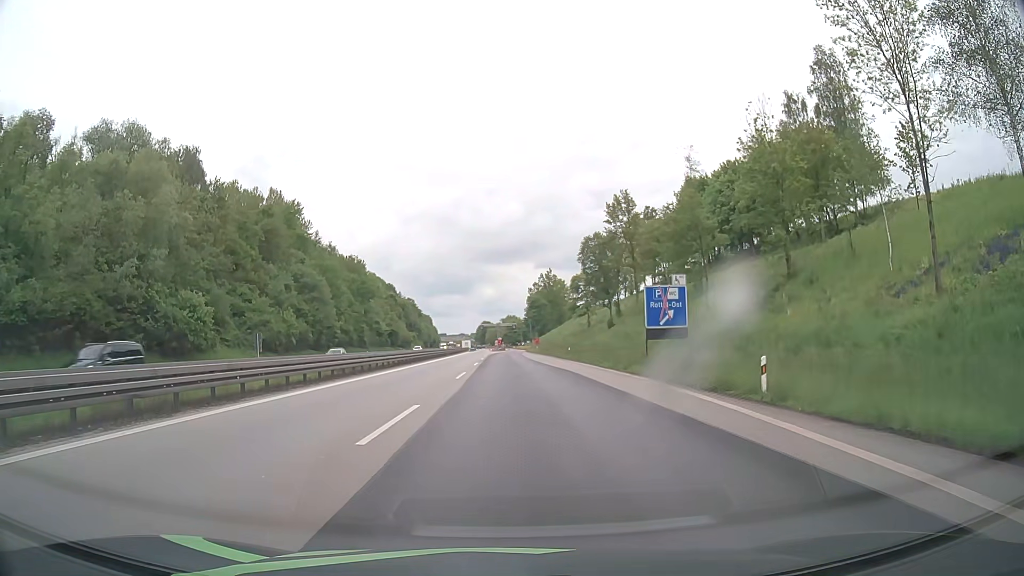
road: motorway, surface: asphalt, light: Day
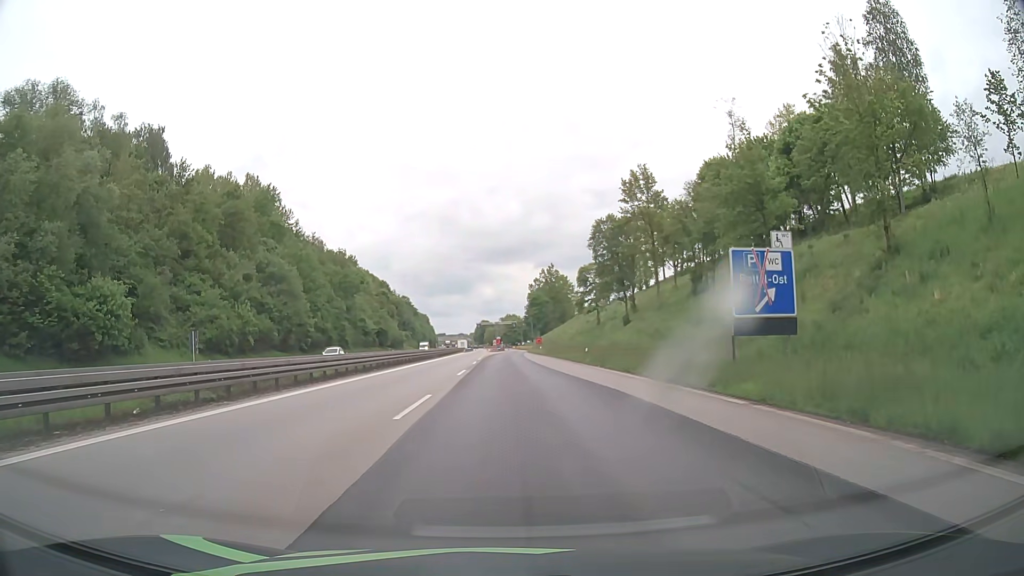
(0.0, +14.9) m; 0°
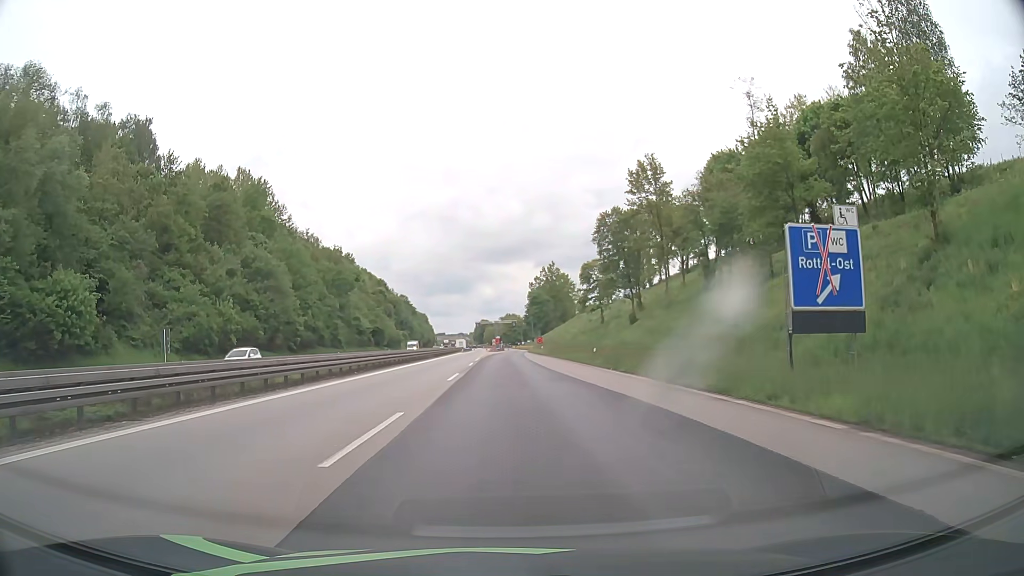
(0.0, +4.9) m; 0°
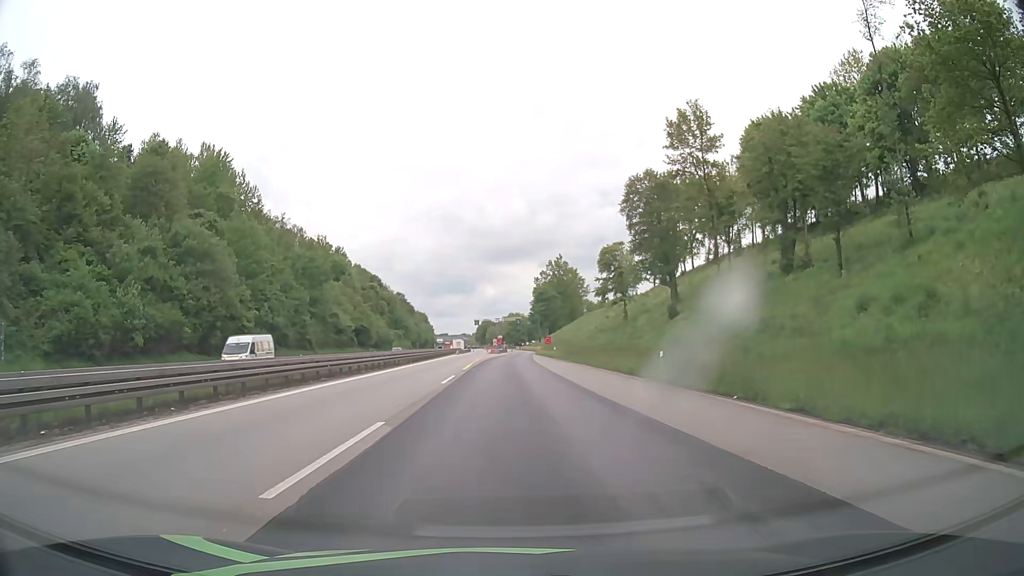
(-0.1, +19.8) m; -1°
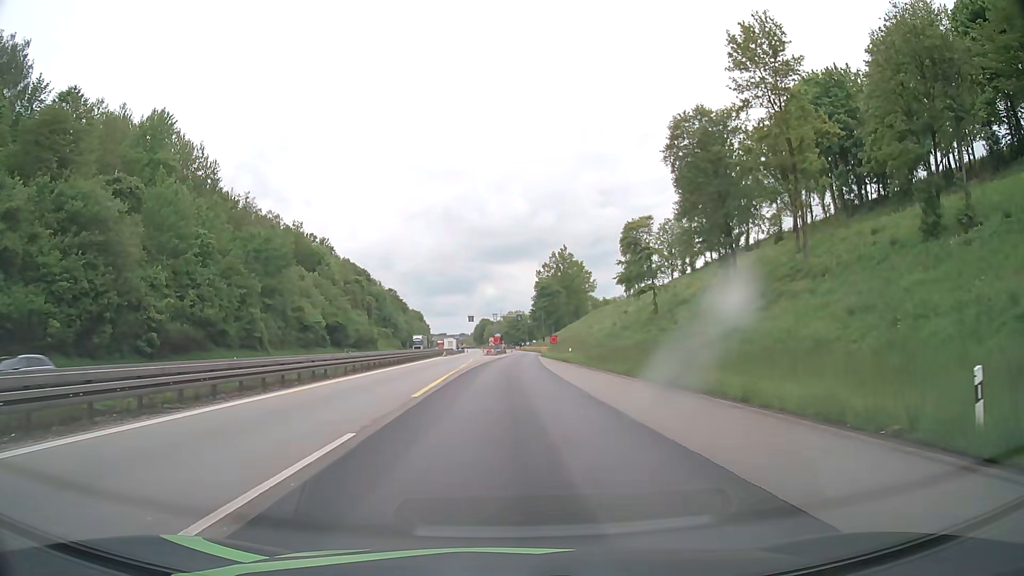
(+0.1, +19.7) m; +1°
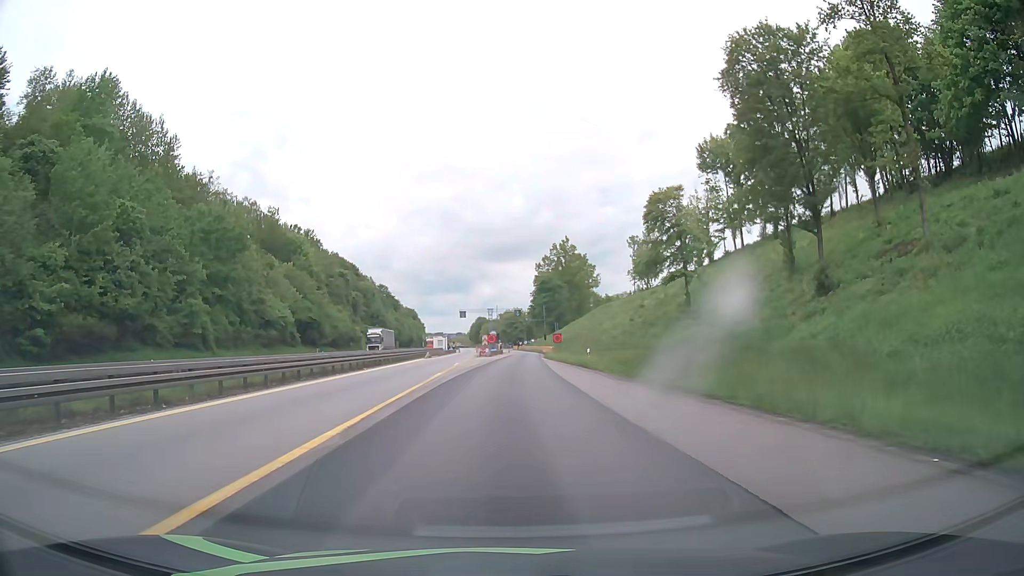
(0.0, +14.8) m; 0°
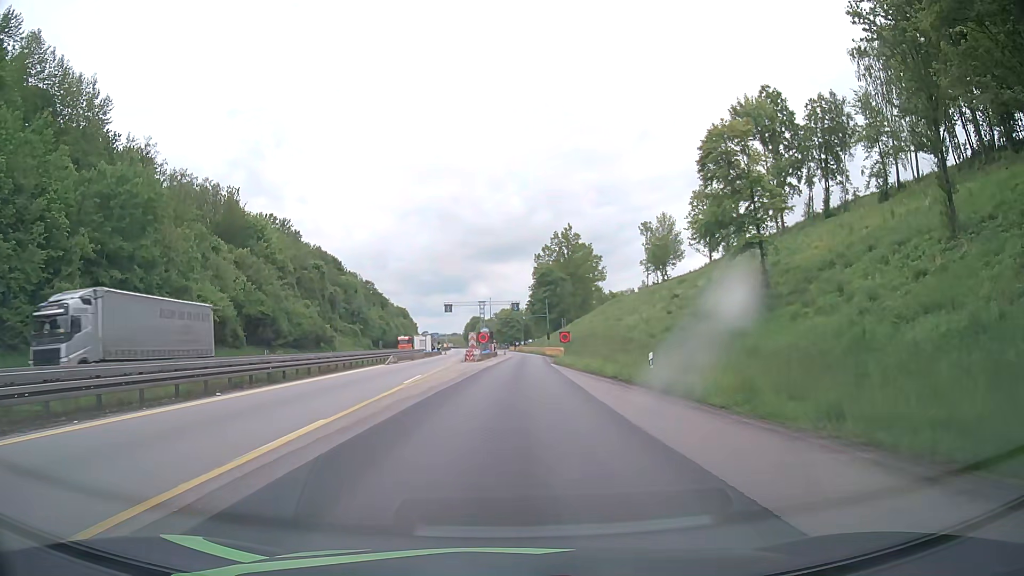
(0.0, +19.7) m; 0°
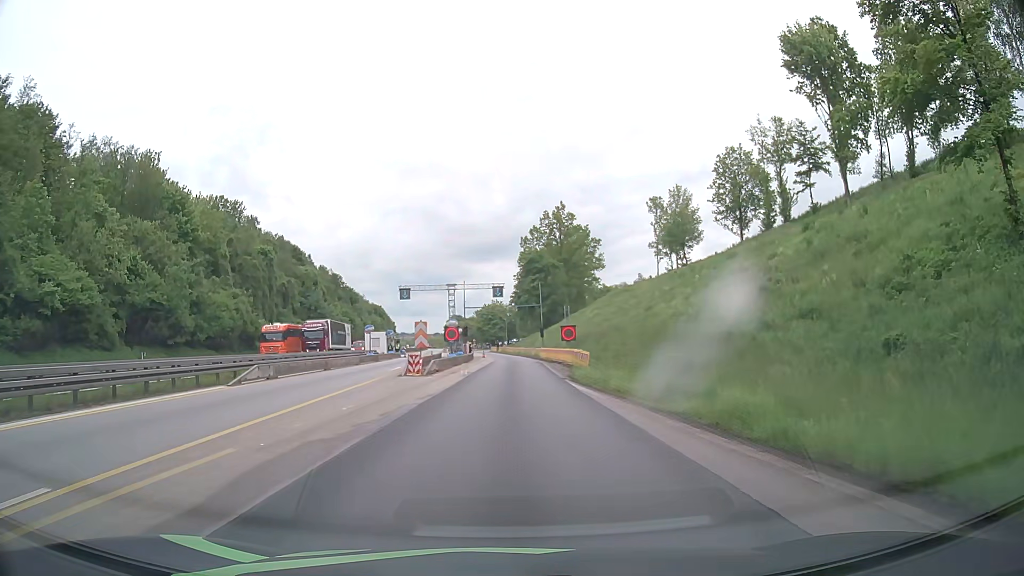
(+0.5, +24.8) m; +2°
